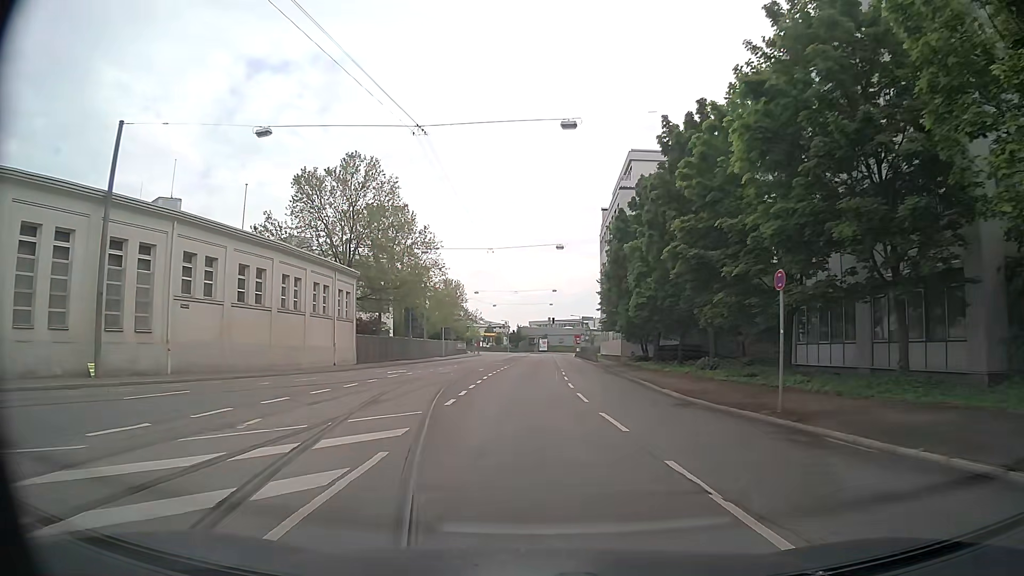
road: secondary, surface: asphalt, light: Day
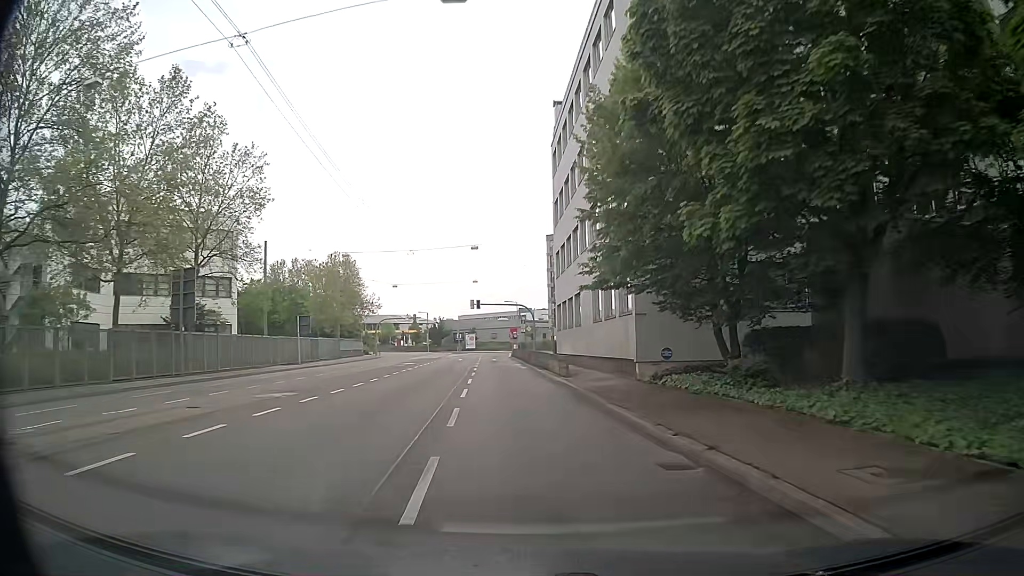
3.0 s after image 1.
(+2.4, +36.5) m; +6°
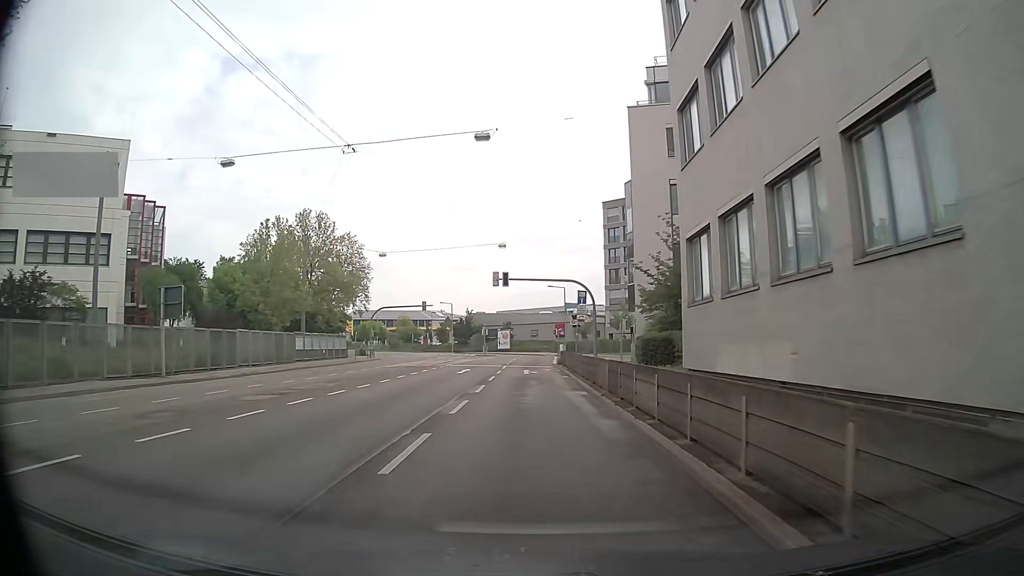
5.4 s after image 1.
(-0.9, +28.5) m; -4°
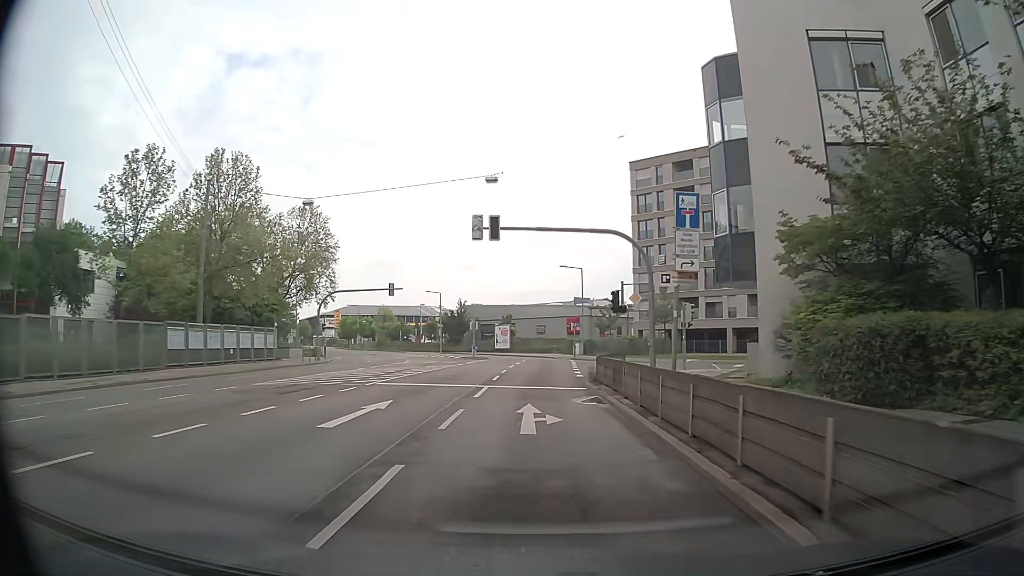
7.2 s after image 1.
(+0.2, +20.8) m; +1°
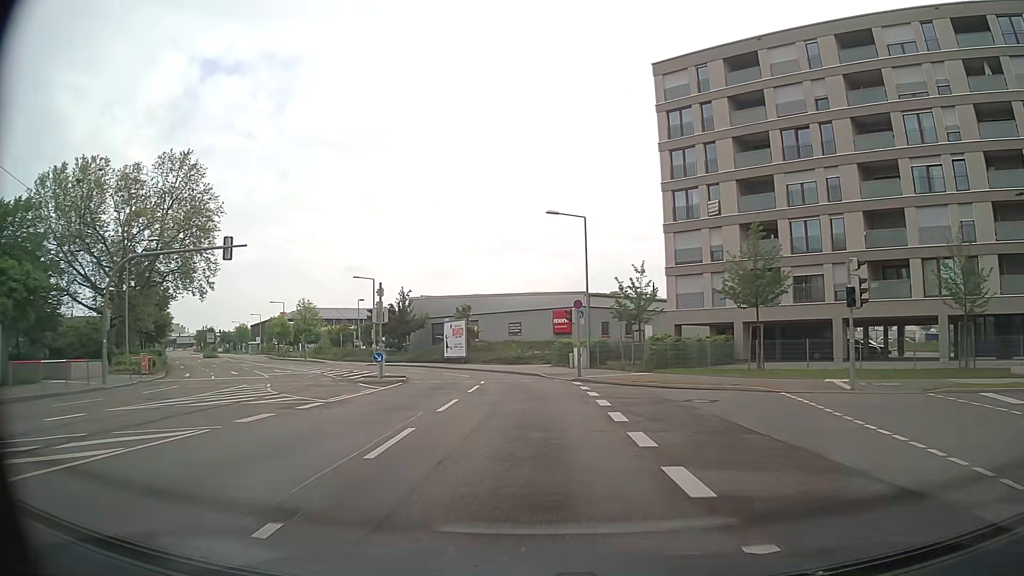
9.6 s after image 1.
(+0.2, +27.9) m; +1°
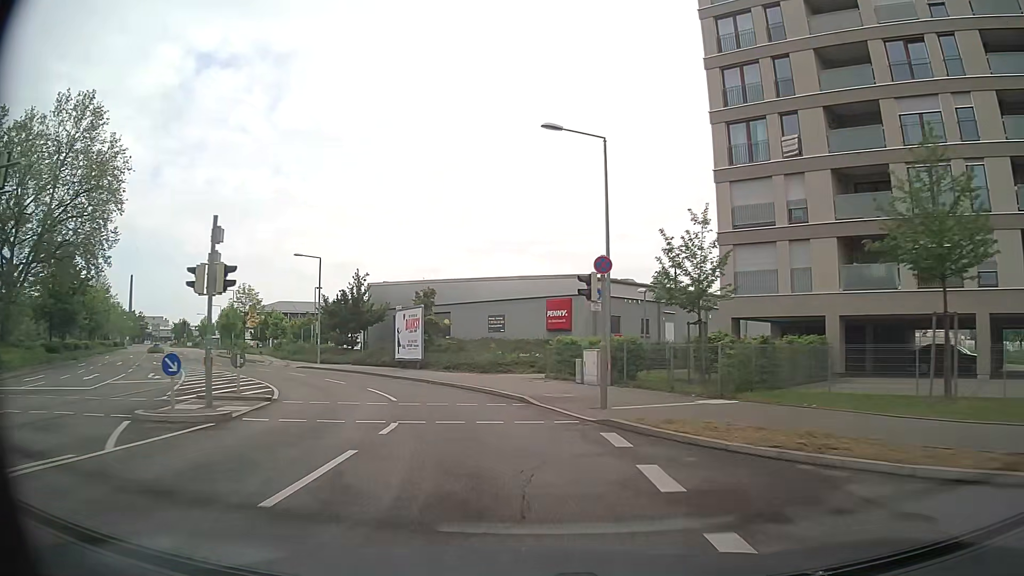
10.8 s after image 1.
(+0.4, +14.7) m; +2°
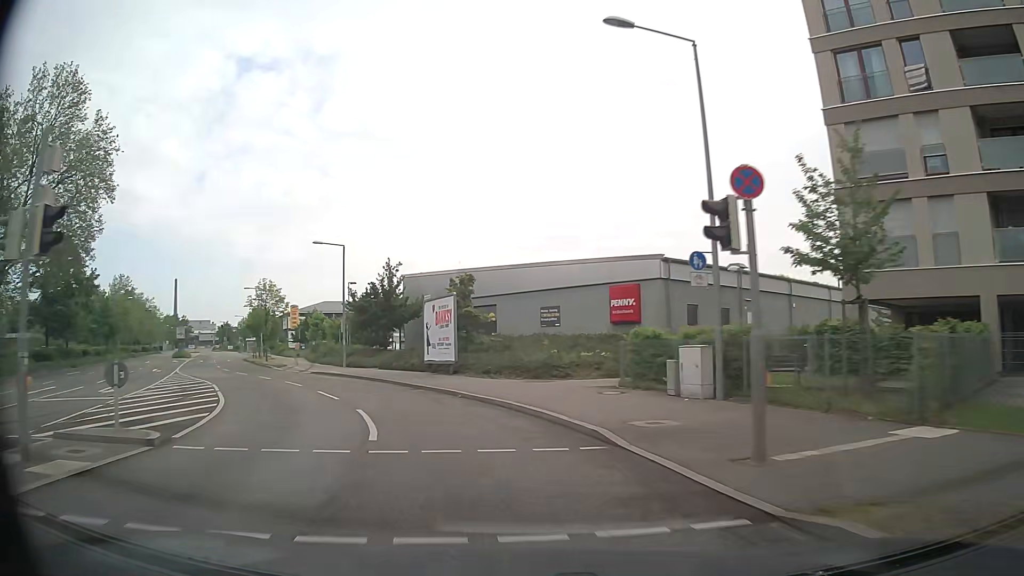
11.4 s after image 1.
(-0.2, +7.4) m; -4°
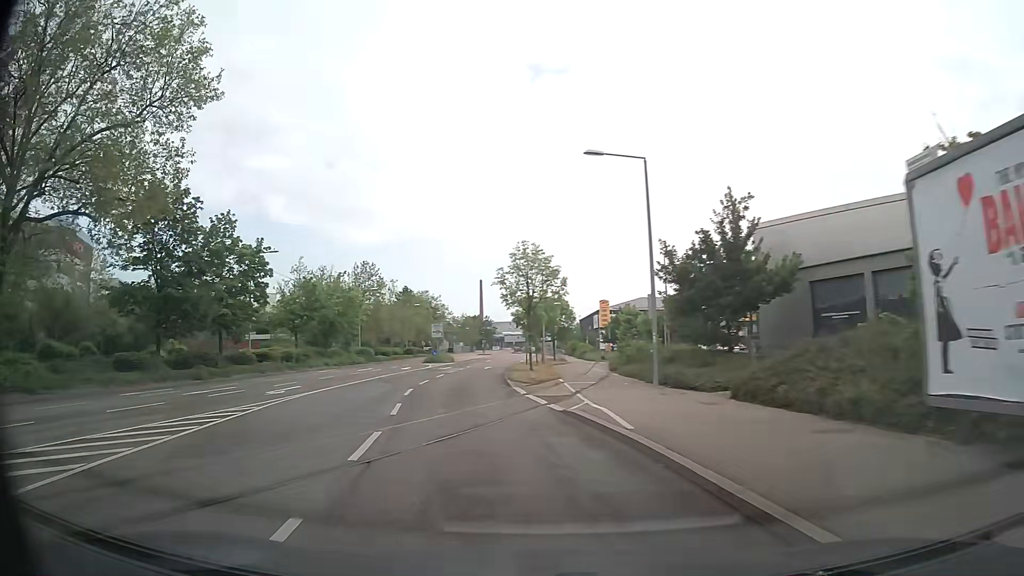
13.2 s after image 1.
(-5.1, +21.6) m; -28°
(-1, +10) (-2, +20) (-3, +30) (-4, +40) (-4, +50) (-3, +60) (-3, +70) (-2, +80) (-2, +90) (-2, +100) m
